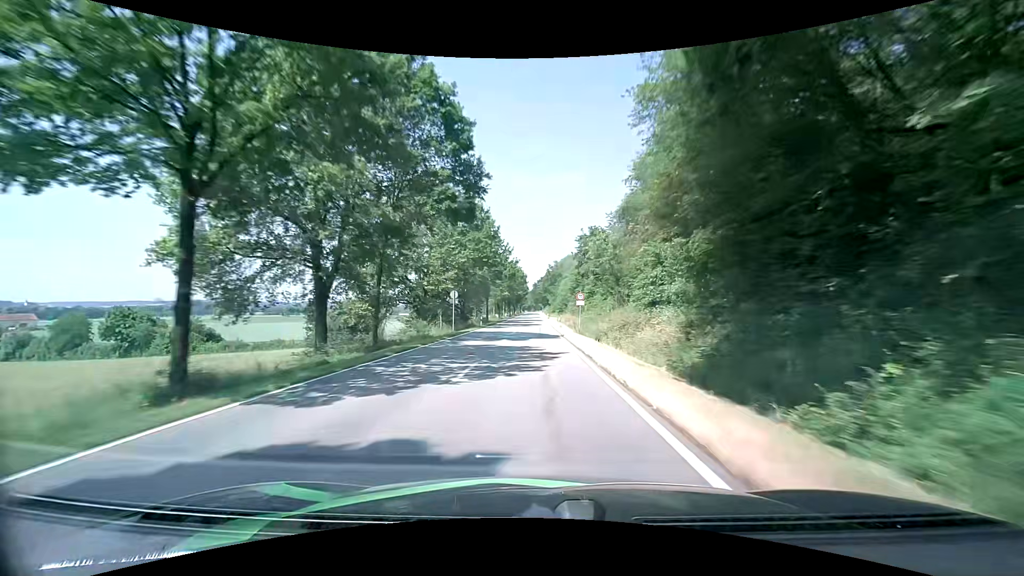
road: tertiary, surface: asphalt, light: Day
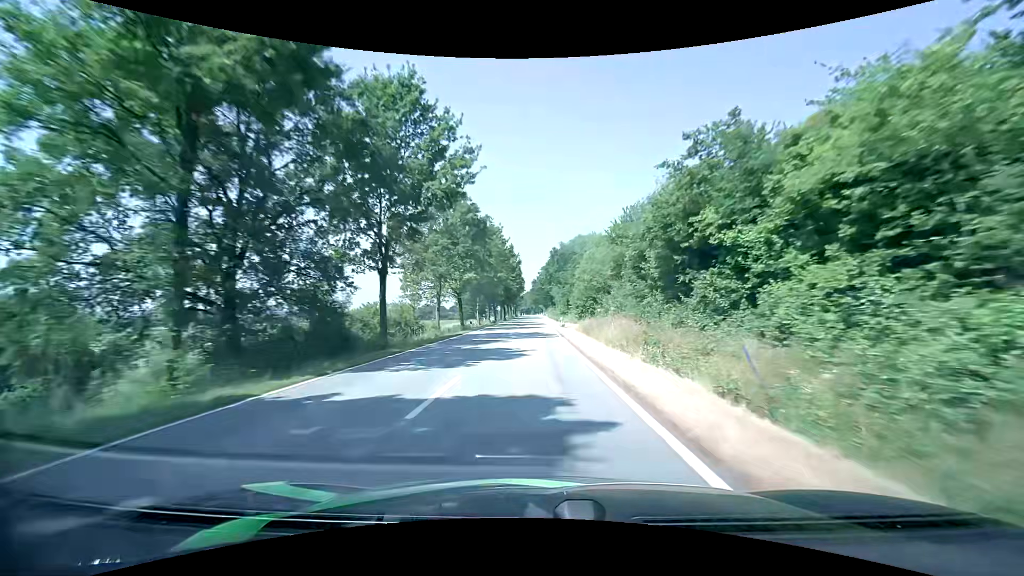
(-0.5, +53.0) m; 0°
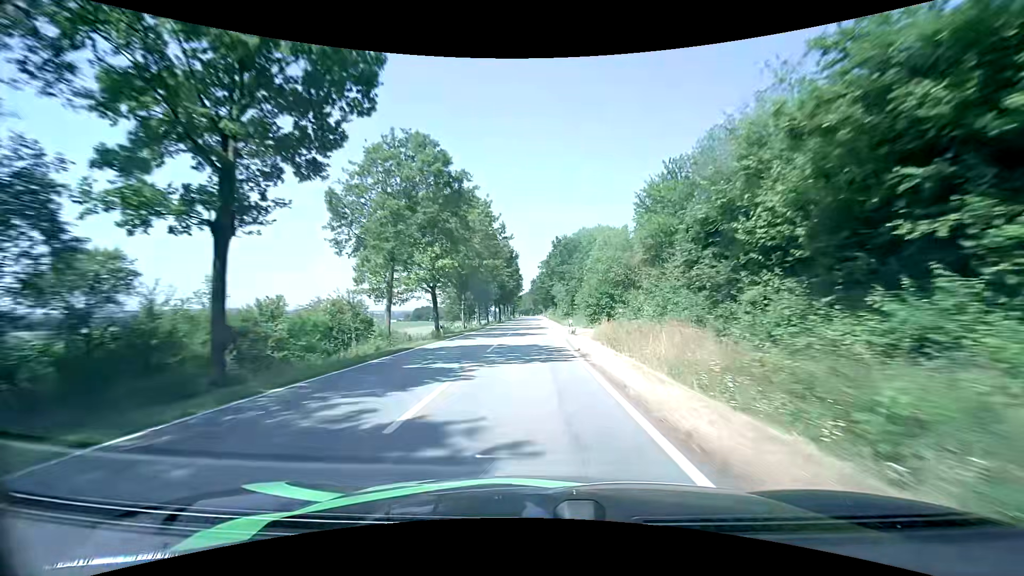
(-0.1, +13.2) m; 0°
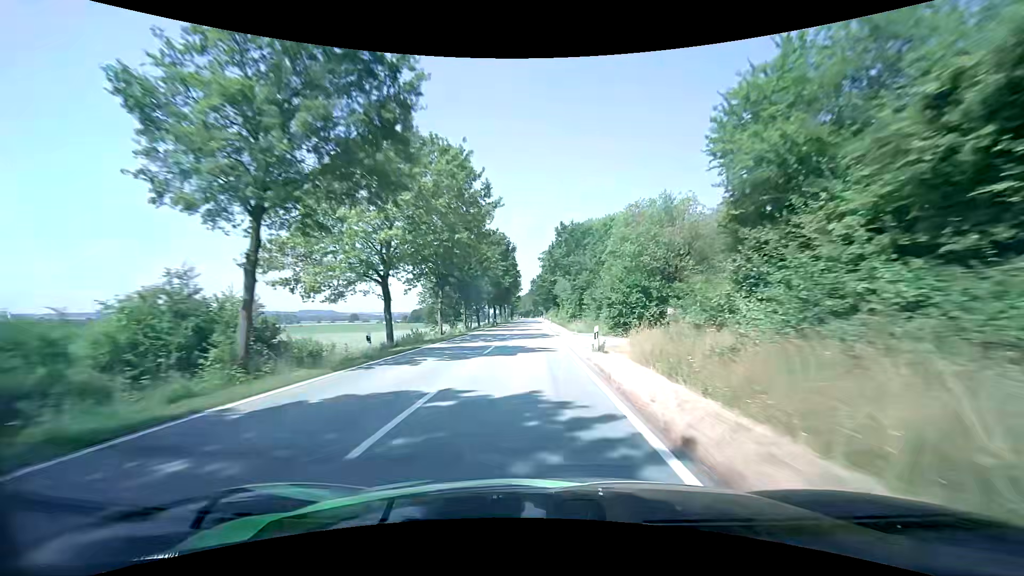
(0.0, +13.2) m; 0°
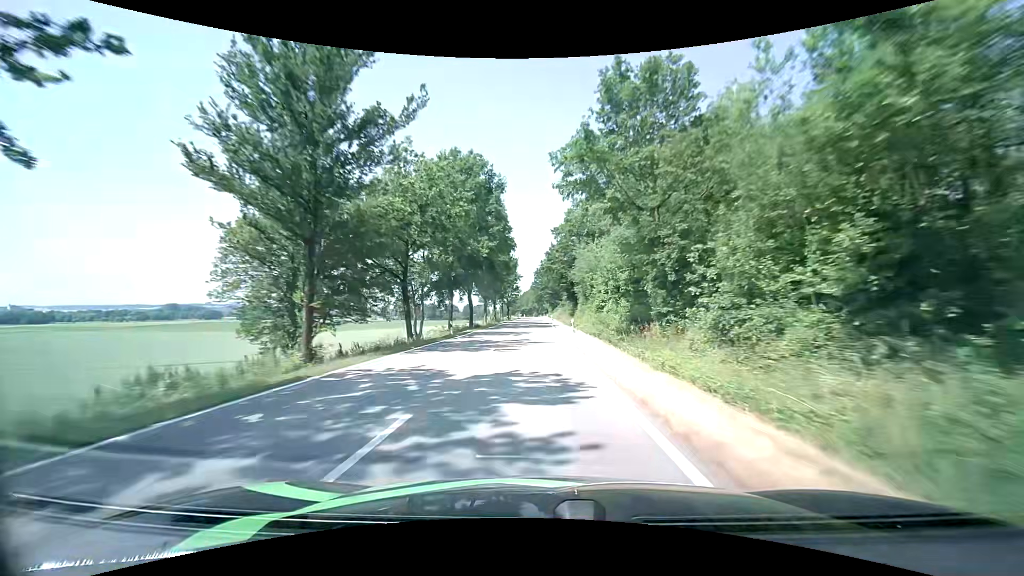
(-0.3, +39.4) m; -1°
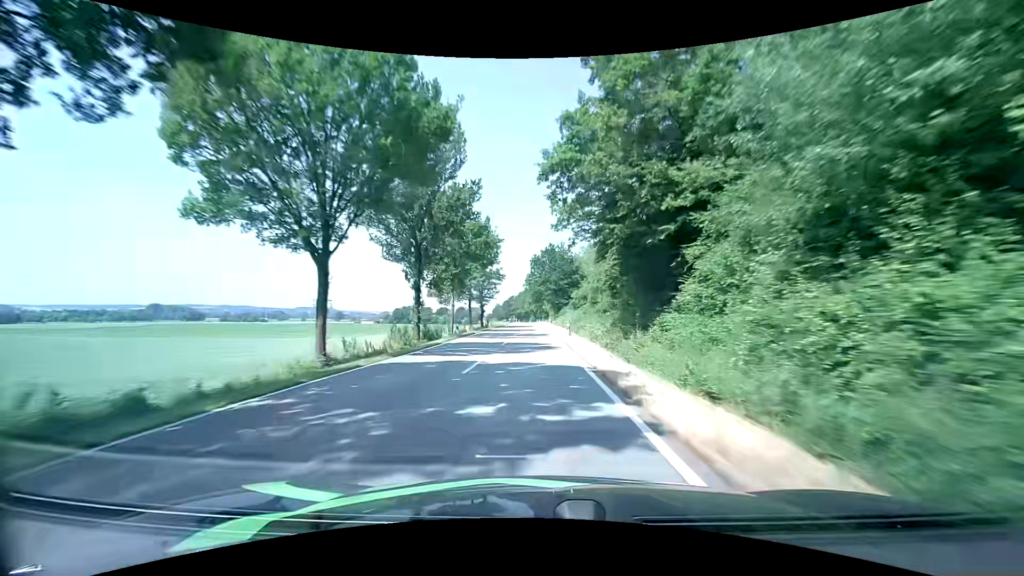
(+0.2, +53.2) m; 0°
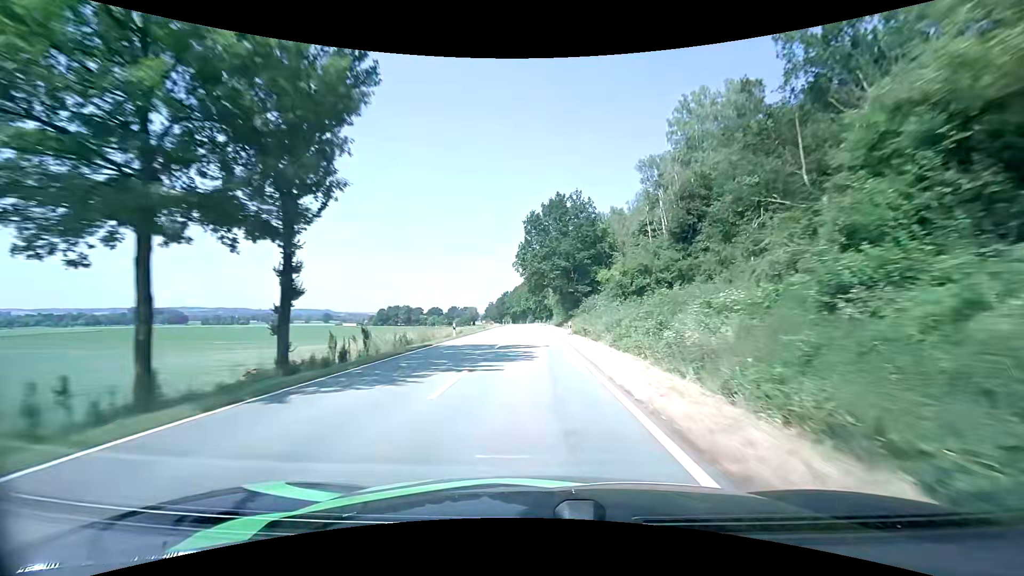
(+0.7, +53.9) m; +1°
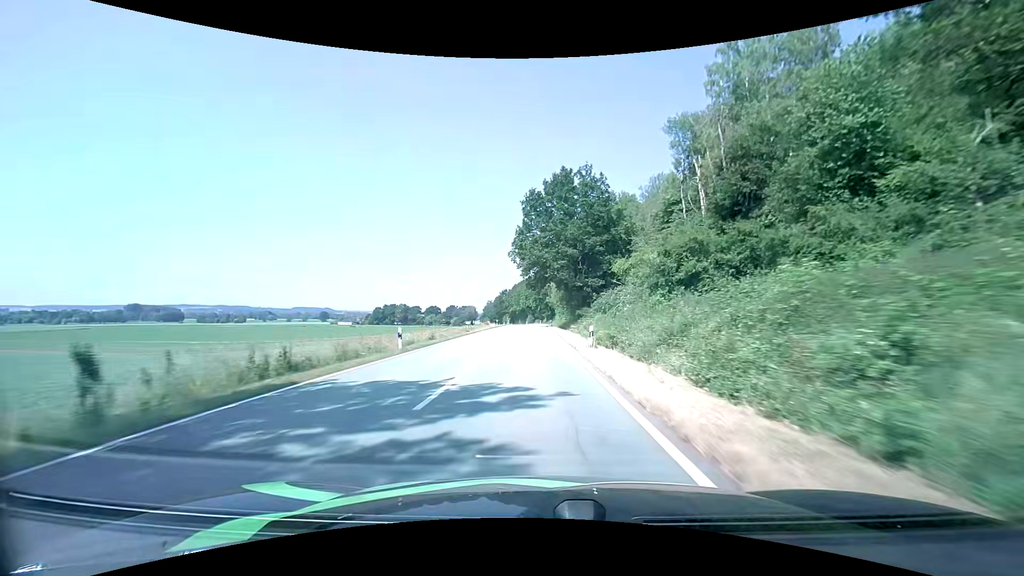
(0.0, +13.5) m; 0°
(0, +10) (0, +20) (0, +30) (0, +40) (0, +50) (0, +60) (0, +70) (0, +80) (0, +90) (-1, +100) m
